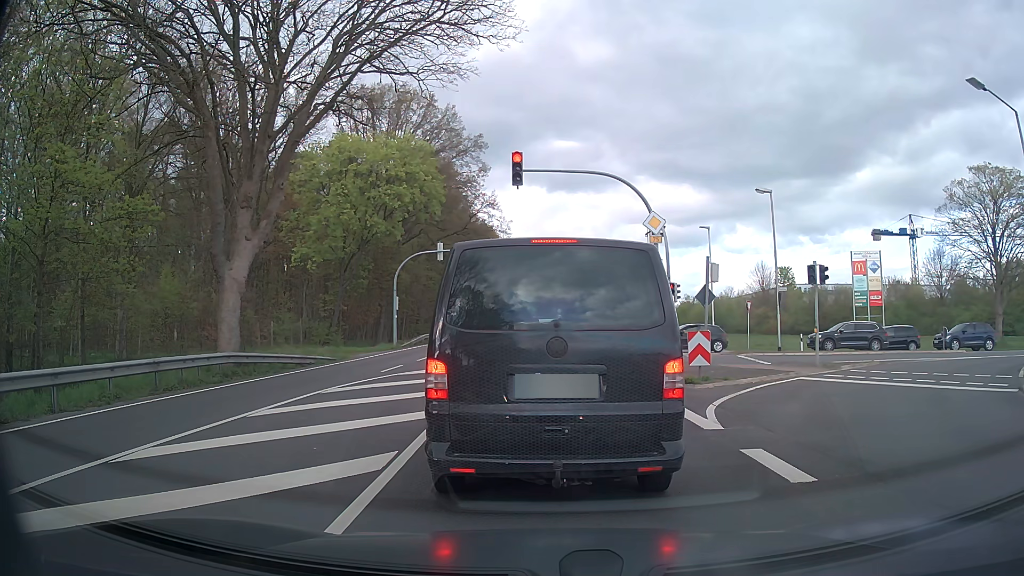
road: primary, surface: asphalt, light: Day
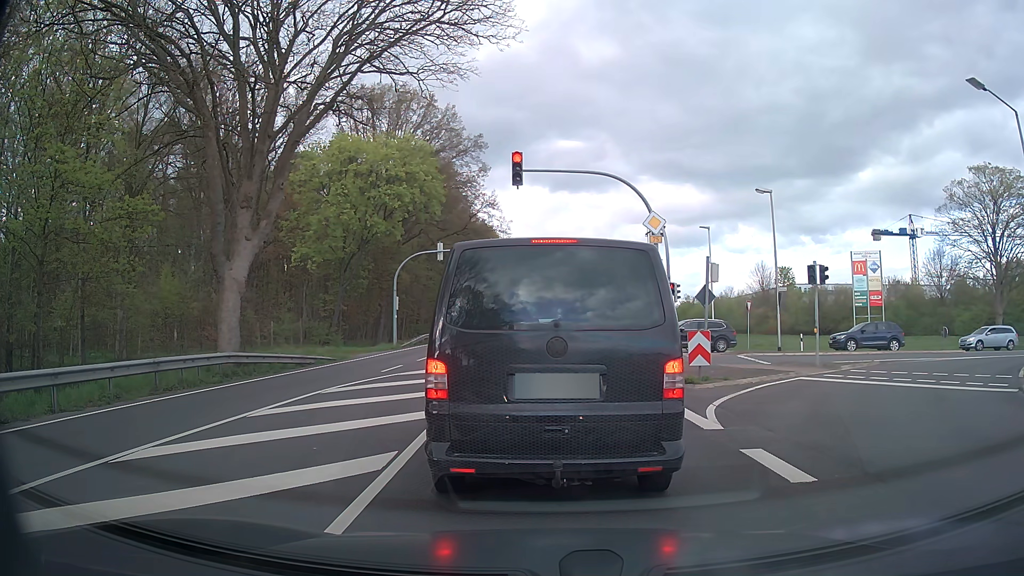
(0.0, 0.0) m; 0°
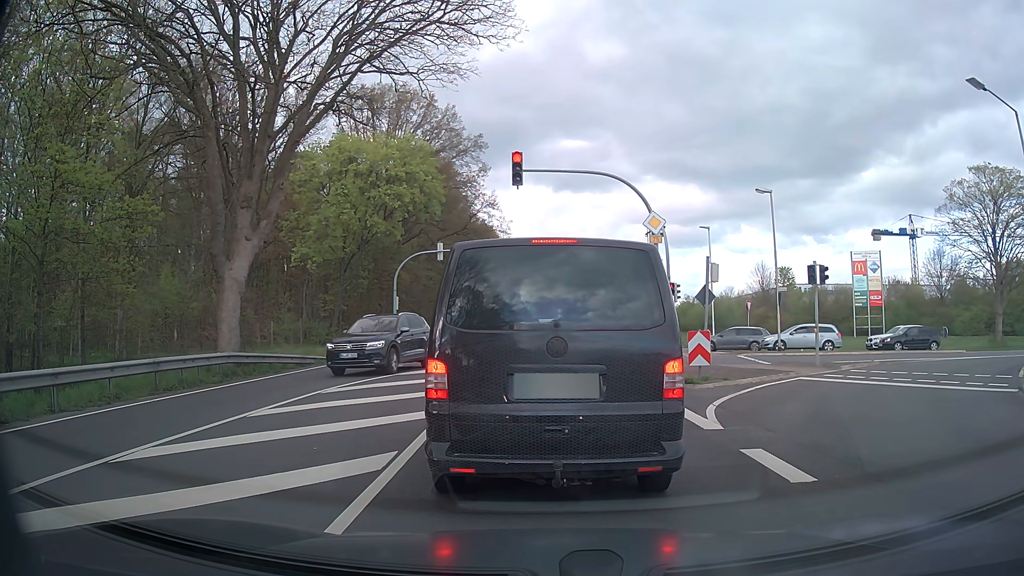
(0.0, 0.0) m; 0°
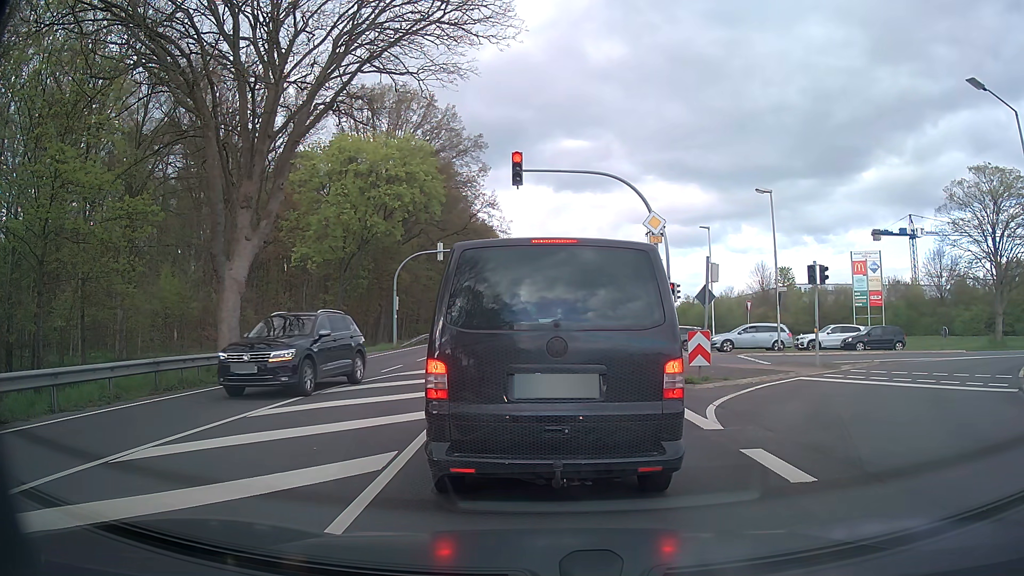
(0.0, 0.0) m; 0°
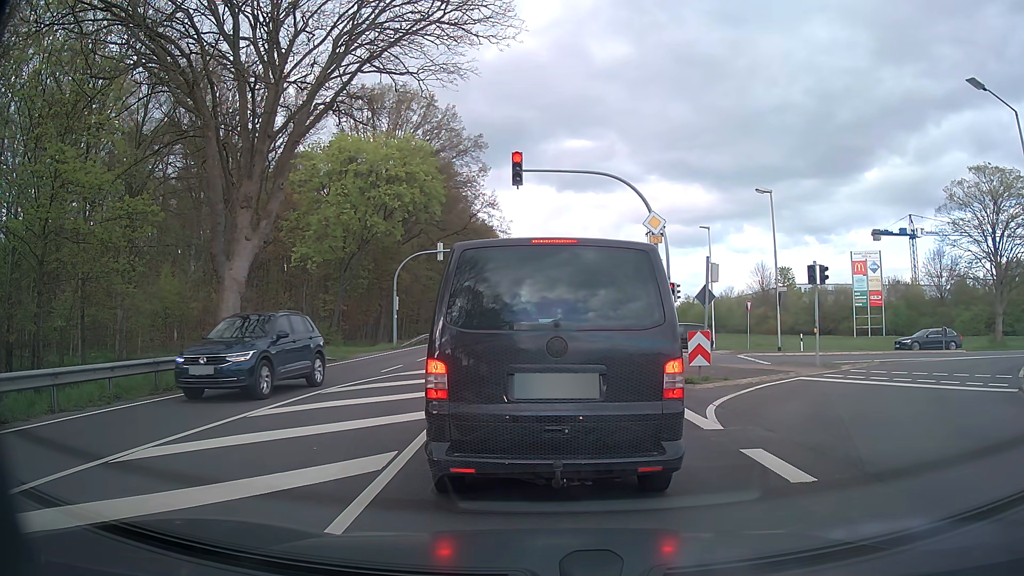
(0.0, 0.0) m; 0°
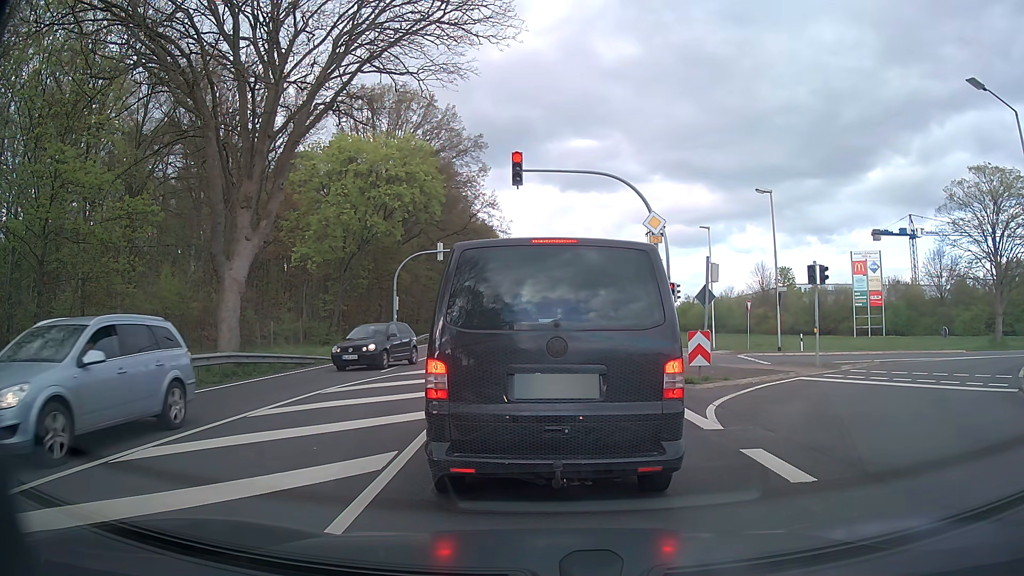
(0.0, 0.0) m; 0°
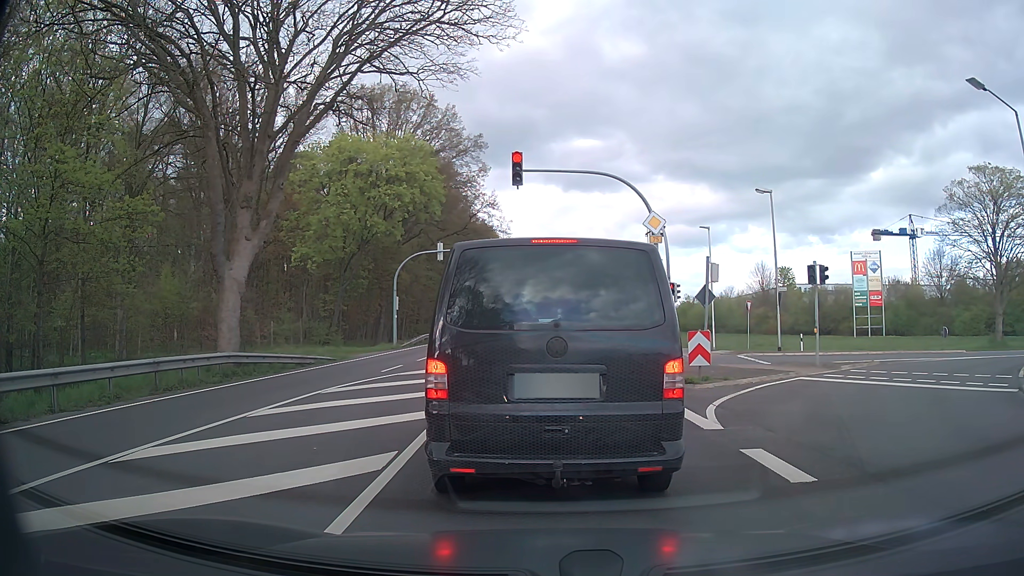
(0.0, 0.0) m; 0°
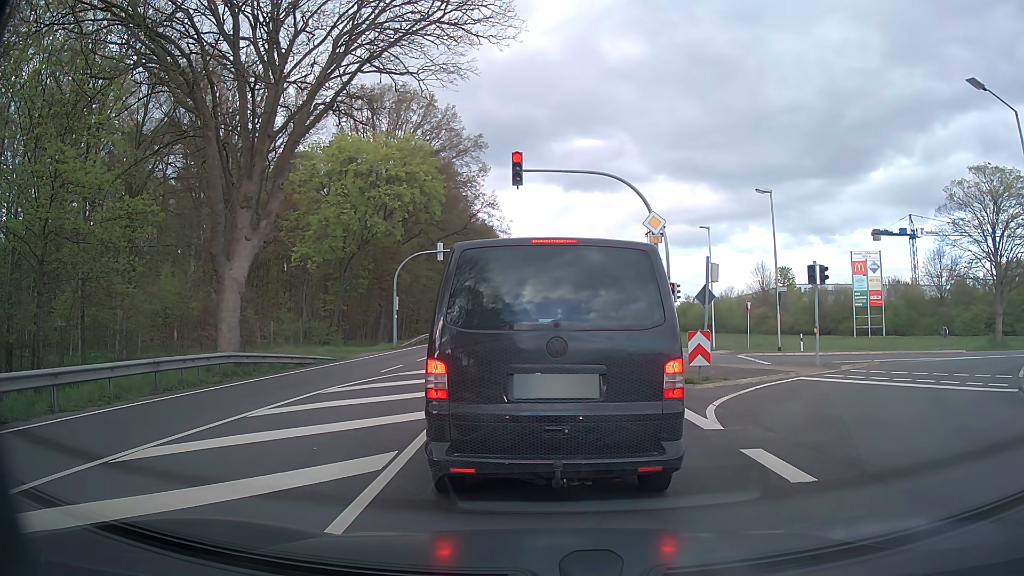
(0.0, 0.0) m; 0°
(0, +10) (0, +20) (0, +30) (0, +40) (0, +50) (-1, +60) (-1, +70) (-1, +80) (-1, +90) (-2, +100) m
